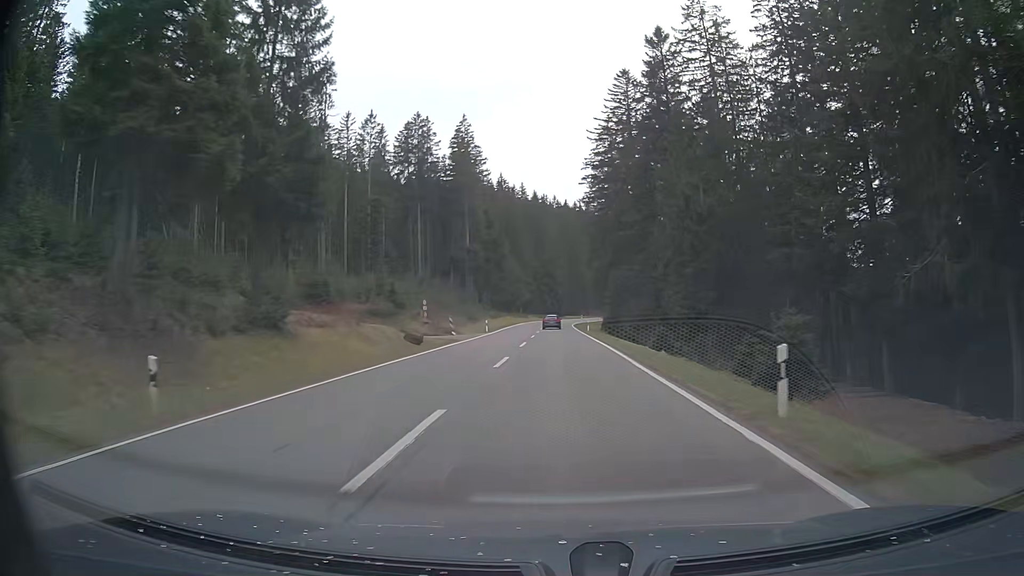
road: primary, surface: asphalt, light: Day
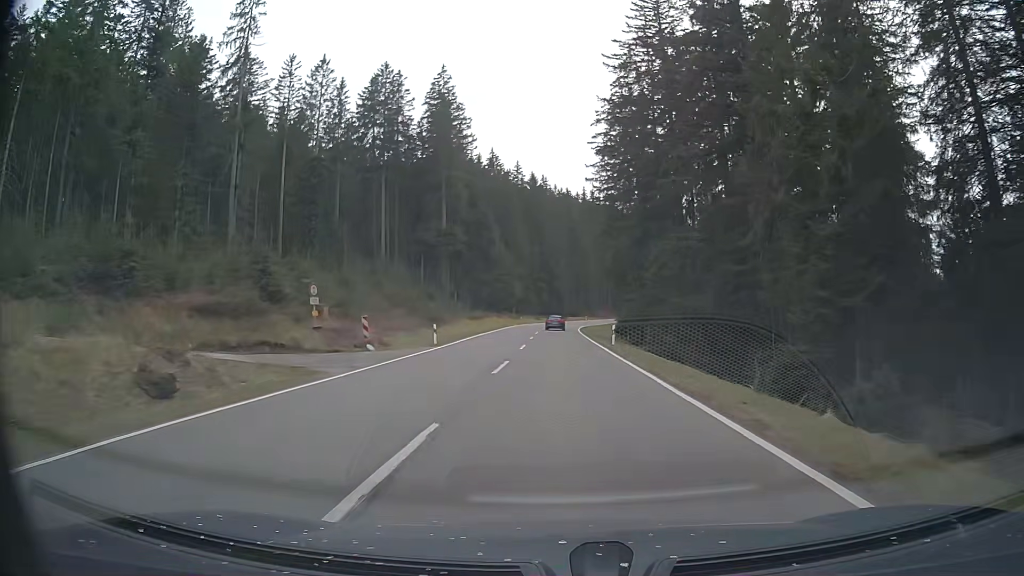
(-0.3, +25.3) m; -1°
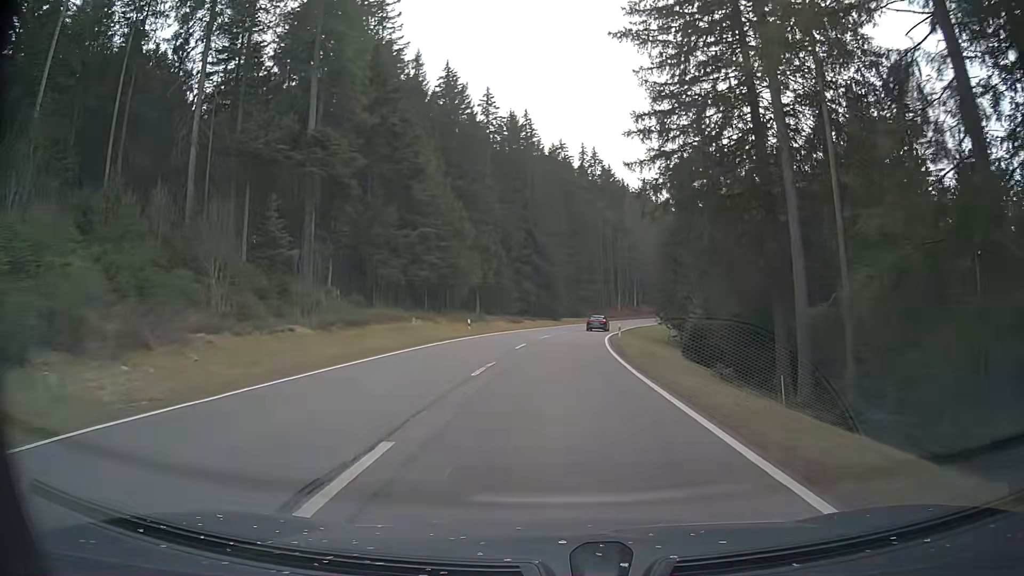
(+0.2, +49.4) m; +1°
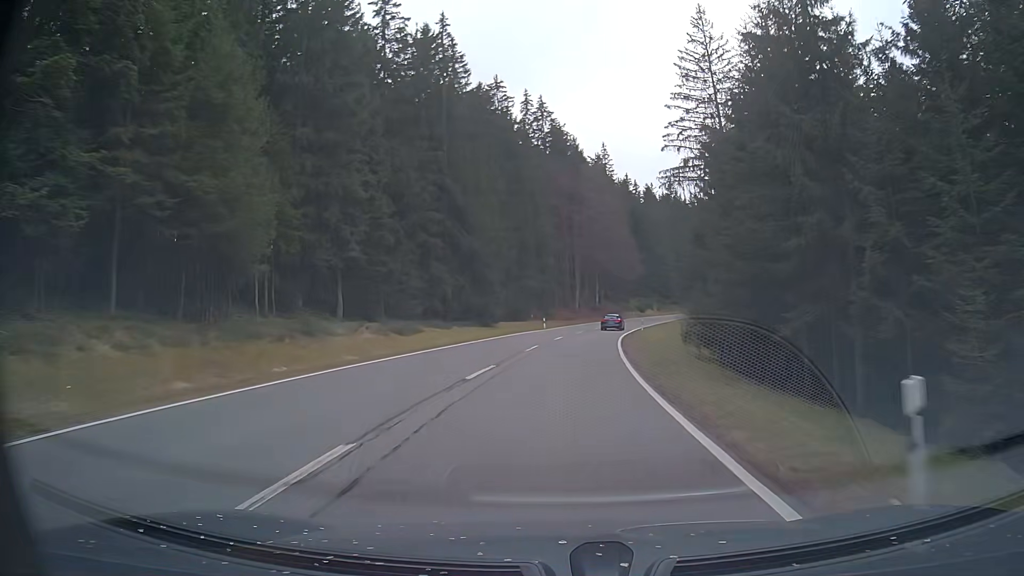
(+0.9, +35.9) m; +5°
(0, +10) (0, +20) (+1, +30) (+2, +40) (+3, +50) (+5, +60) (+7, +70) (+9, +79) (+11, +89) (+14, +99) m
